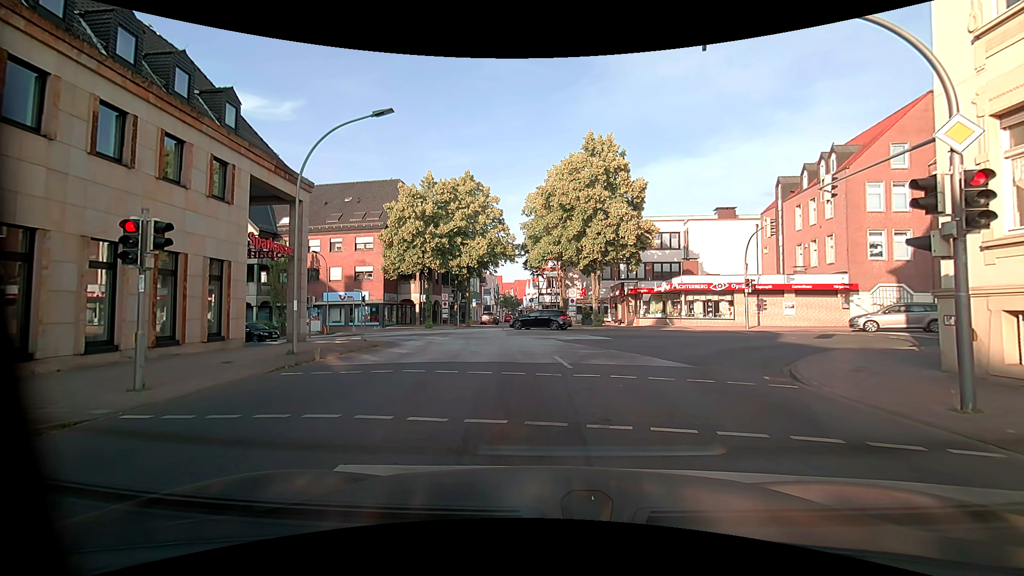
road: tertiary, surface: asphalt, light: Day
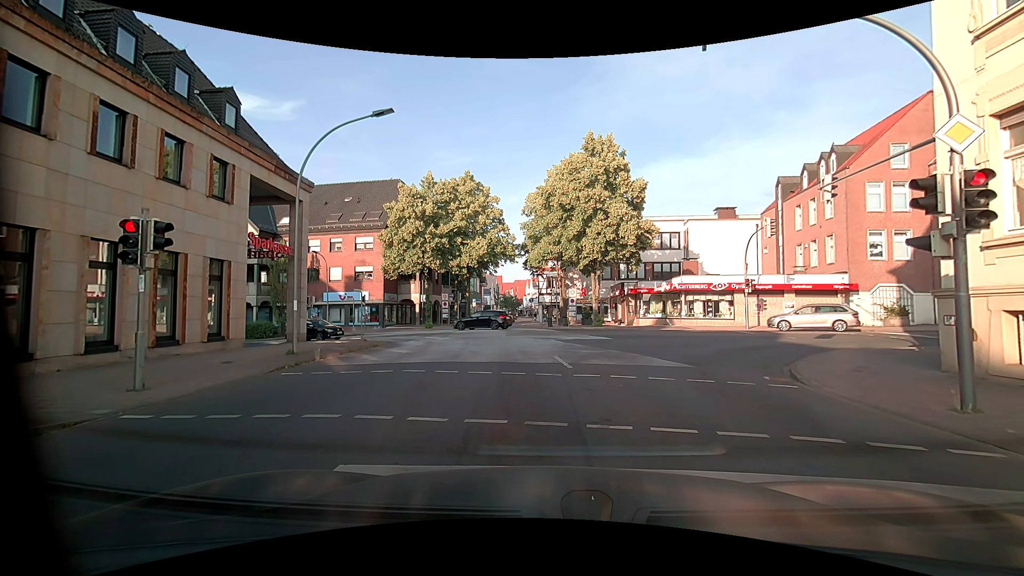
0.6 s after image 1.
(0.0, 0.0) m; 0°
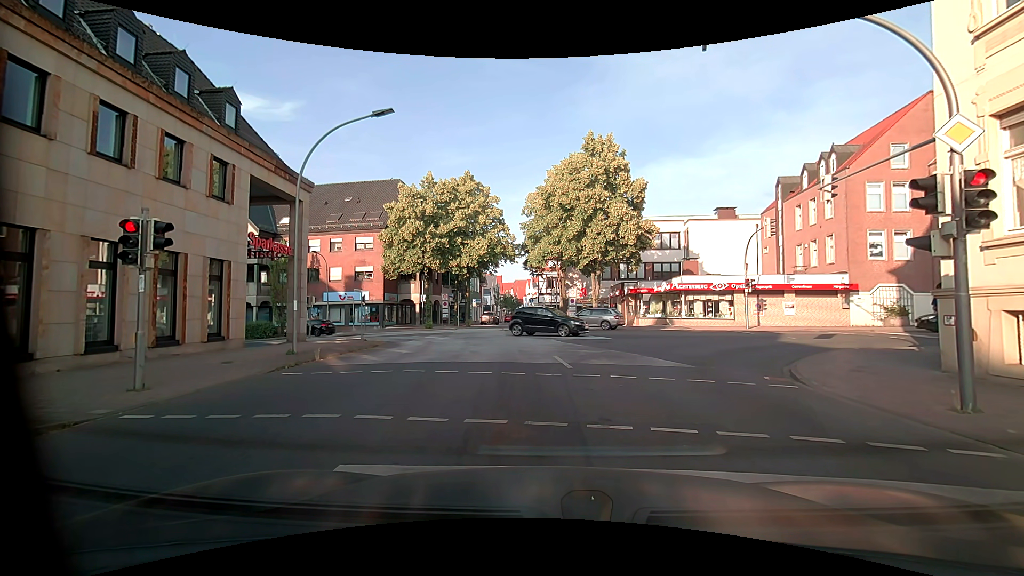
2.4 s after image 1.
(0.0, 0.0) m; 0°
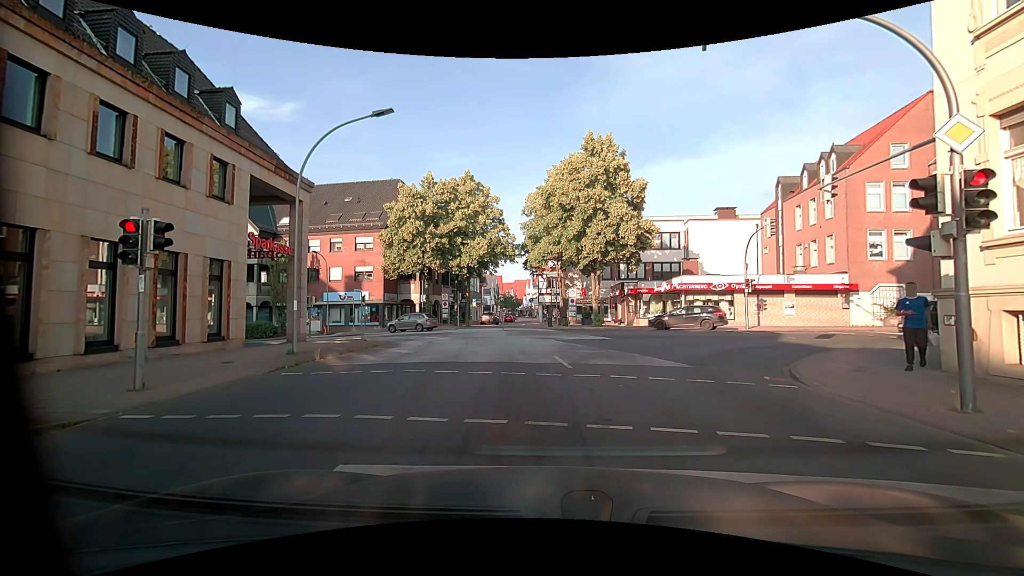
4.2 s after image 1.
(0.0, 0.0) m; 0°
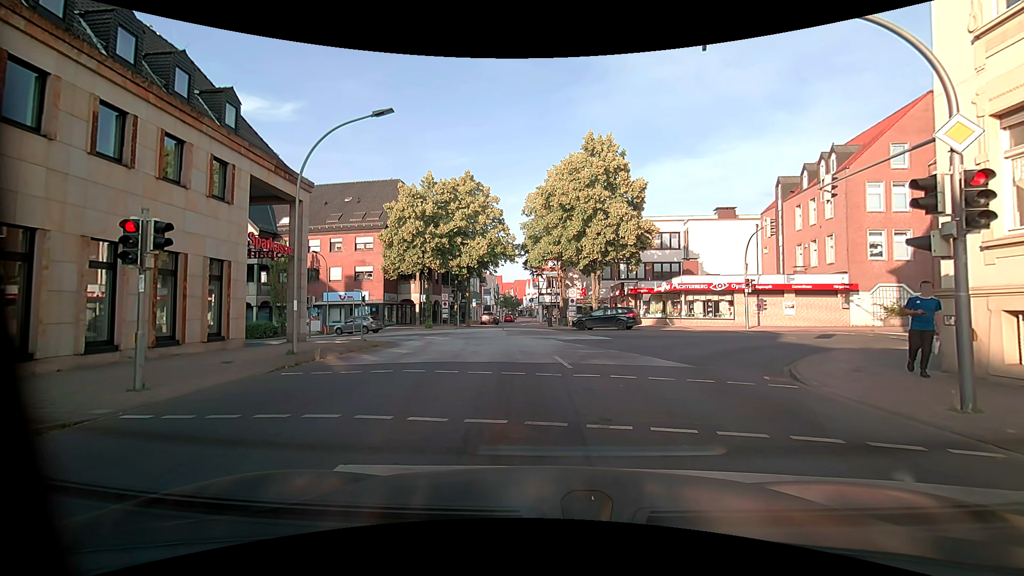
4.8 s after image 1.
(0.0, 0.0) m; 0°
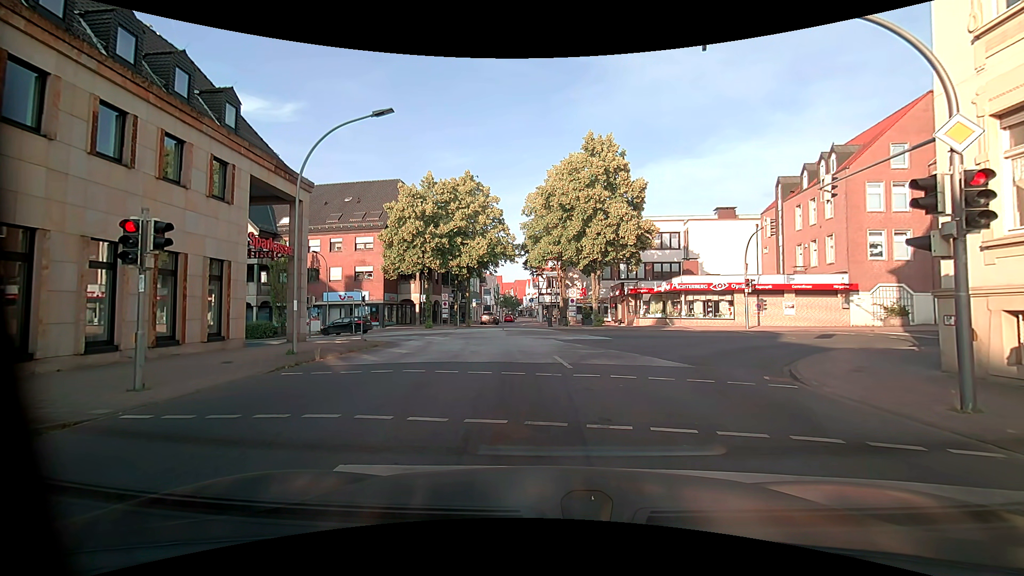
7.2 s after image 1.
(0.0, 0.0) m; 0°
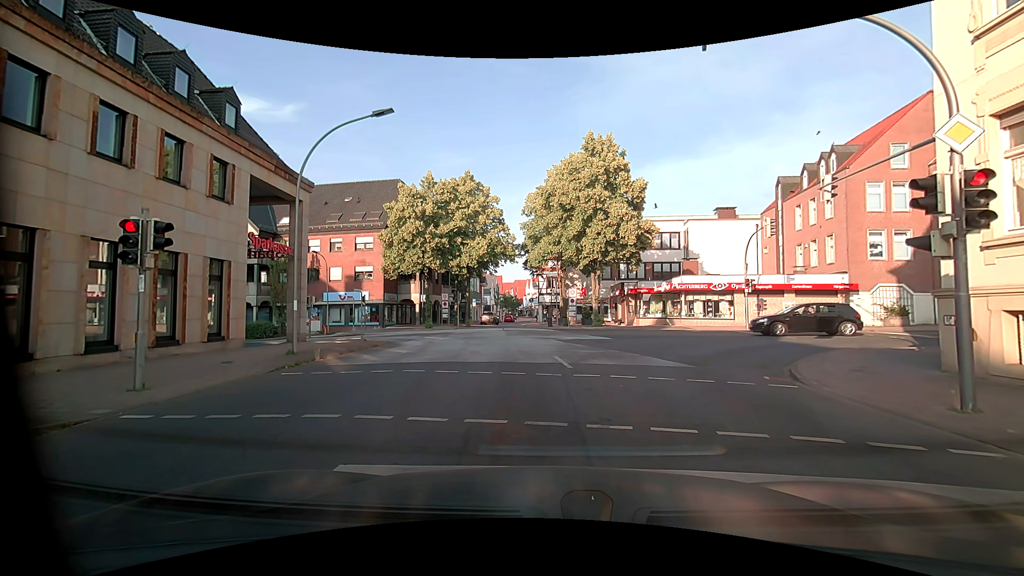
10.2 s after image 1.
(0.0, 0.0) m; 0°
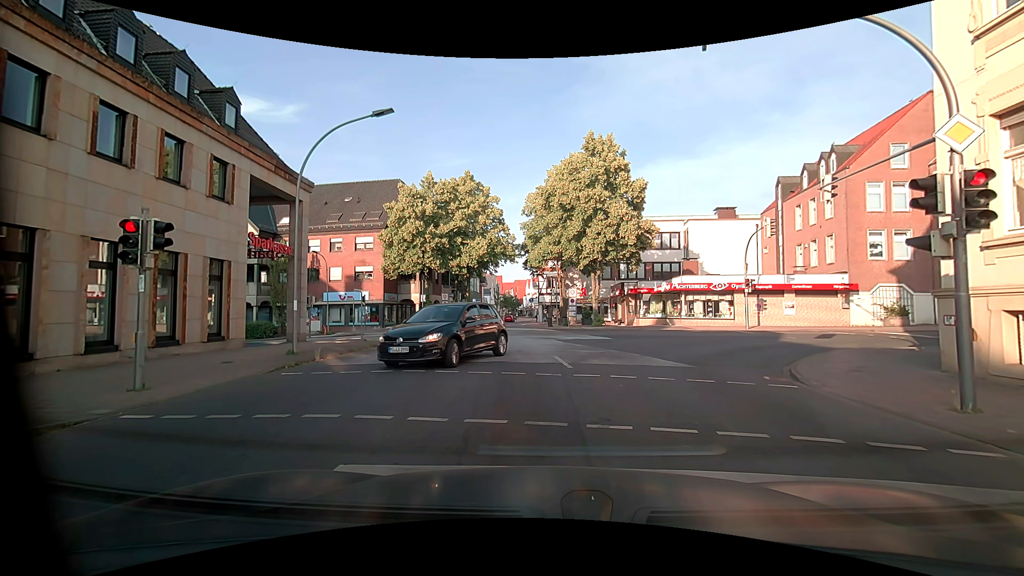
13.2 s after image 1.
(0.0, 0.0) m; 0°
(0, +10) (-1, +20) (-3, +30) (-7, +39) (-15, +43) (-25, +45) (-35, +47) (-45, +48) (-55, +49) (-65, +49) m
